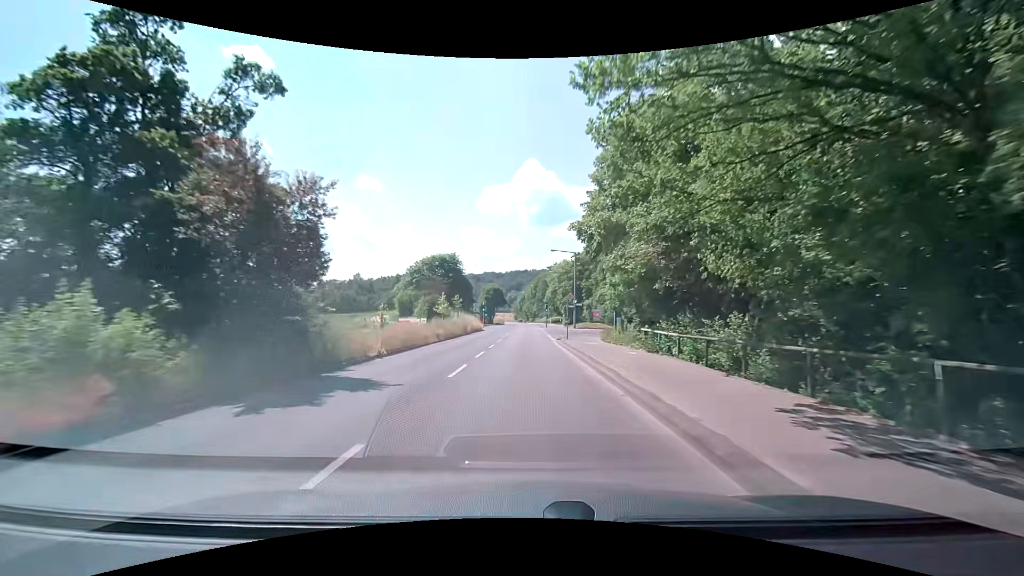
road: tertiary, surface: asphalt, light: Day
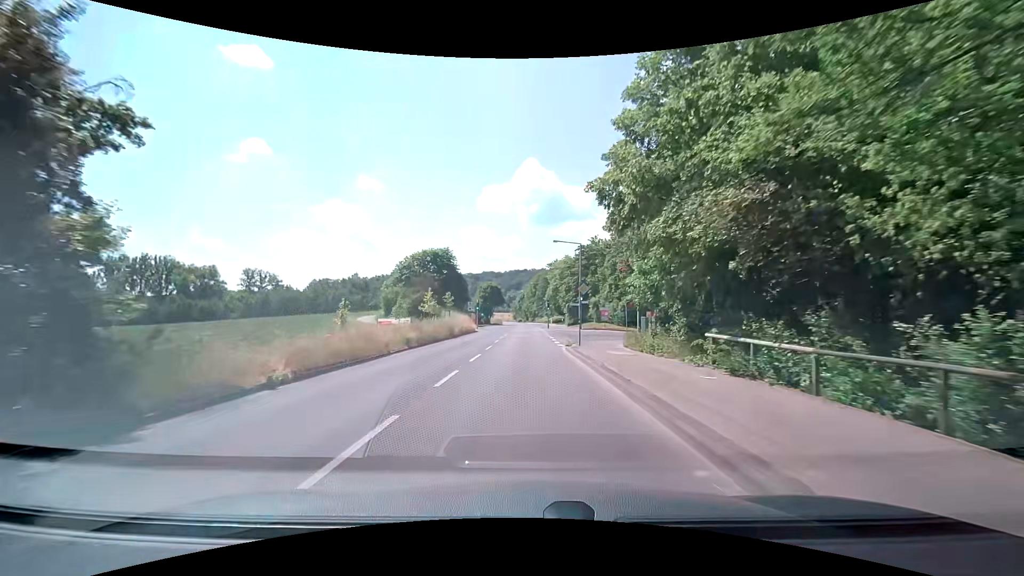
(+0.1, +7.8) m; 0°
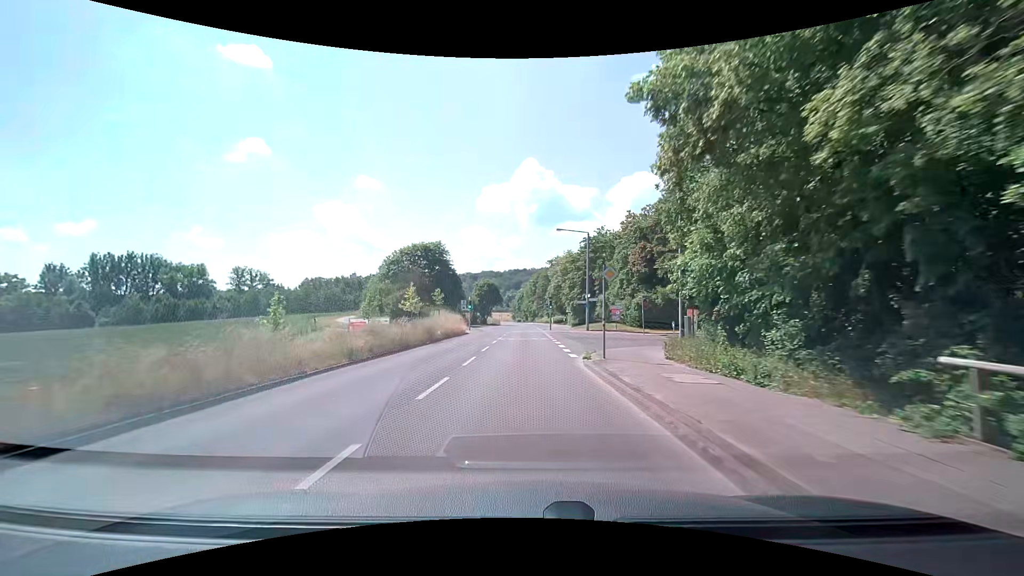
(0.0, +7.7) m; 0°
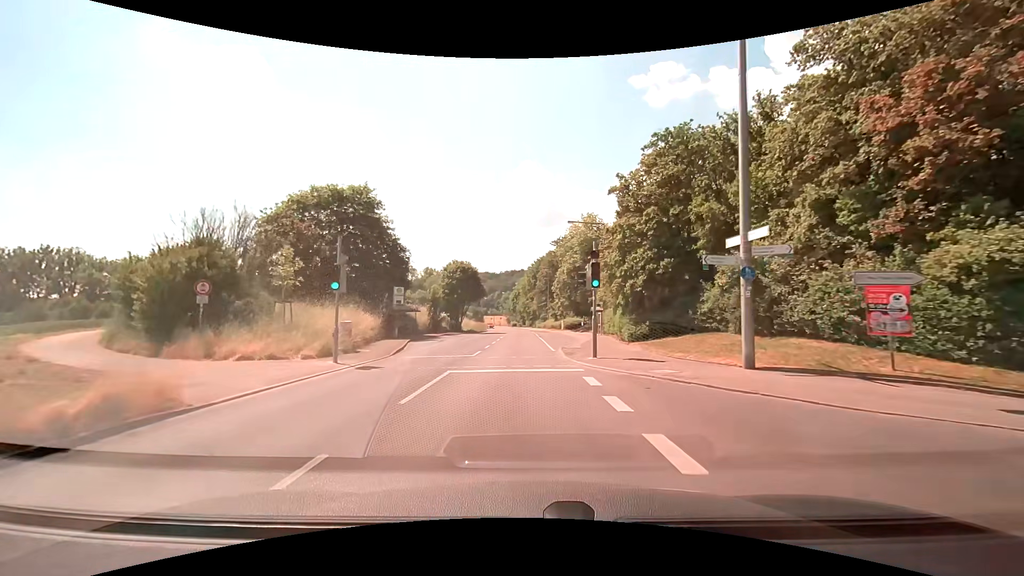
(-0.1, +38.0) m; 0°
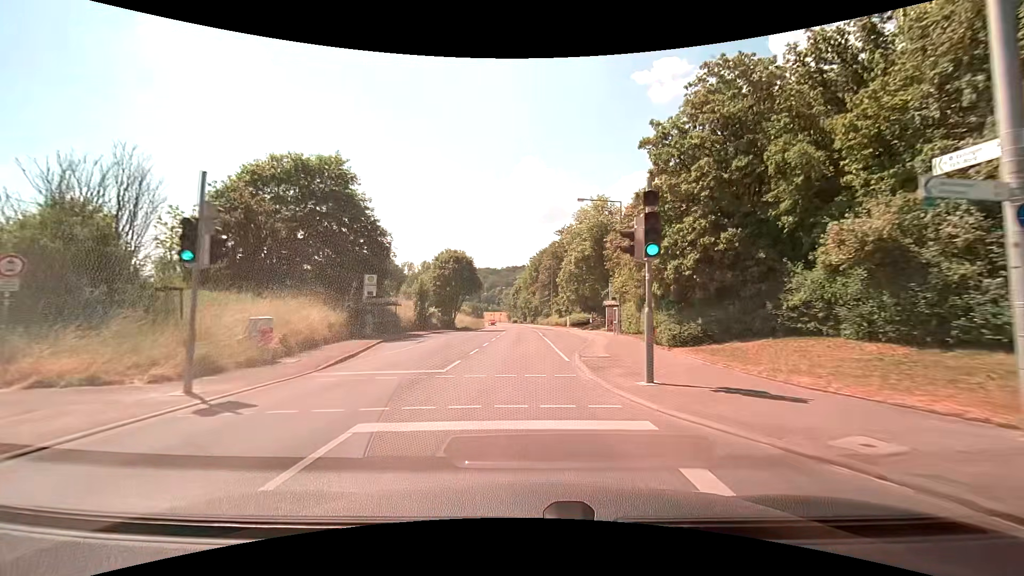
(0.0, +7.6) m; 0°
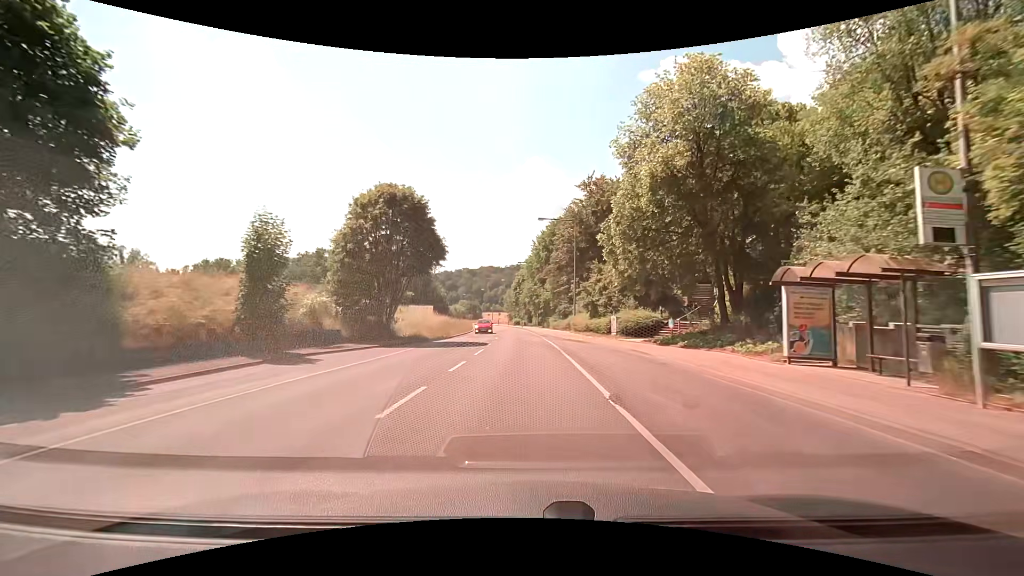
(-0.3, +30.8) m; -1°
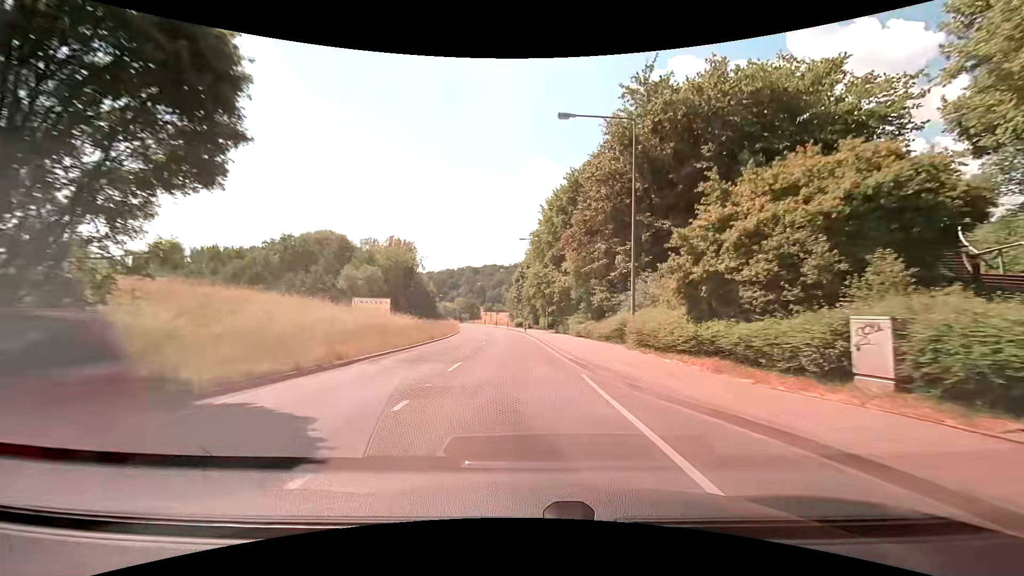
(0.0, +23.9) m; 0°
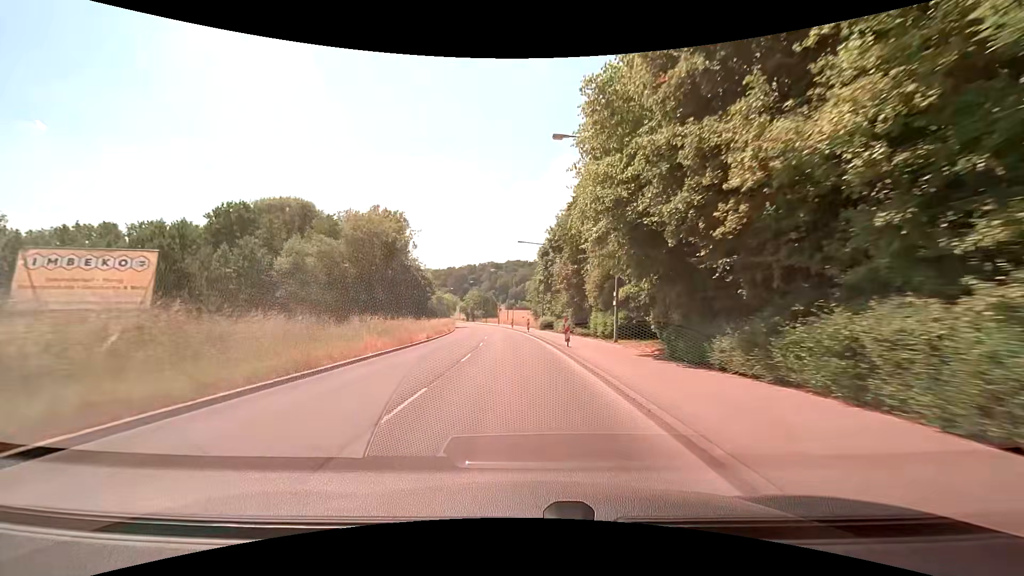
(-0.8, +32.0) m; -3°
(0, +10) (0, +20) (-1, +30) (-1, +40) (-2, +50) (-3, +60) (-4, +70) (-6, +80) (-7, +90) (-9, +99) m
